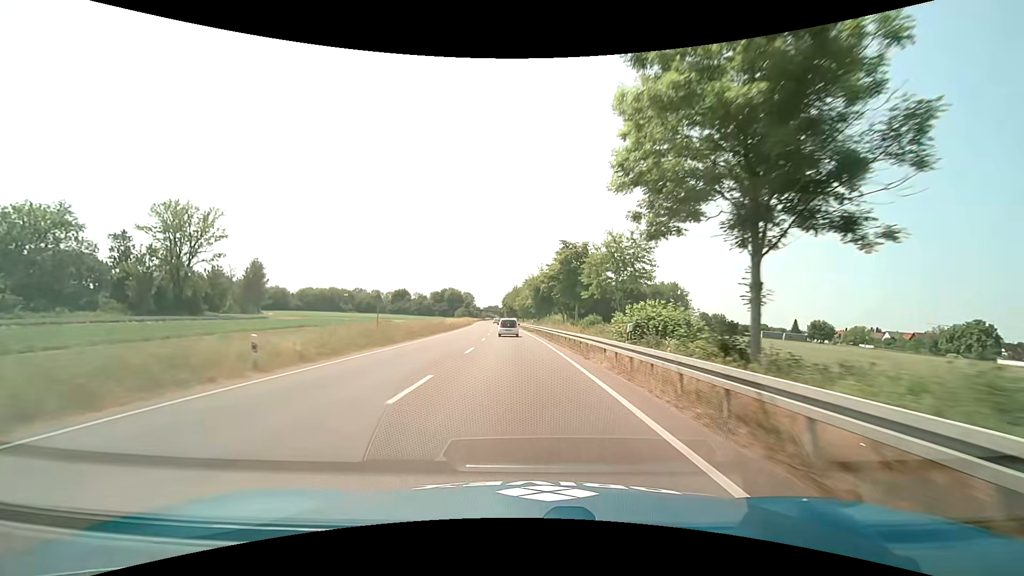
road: primary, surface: asphalt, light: Day
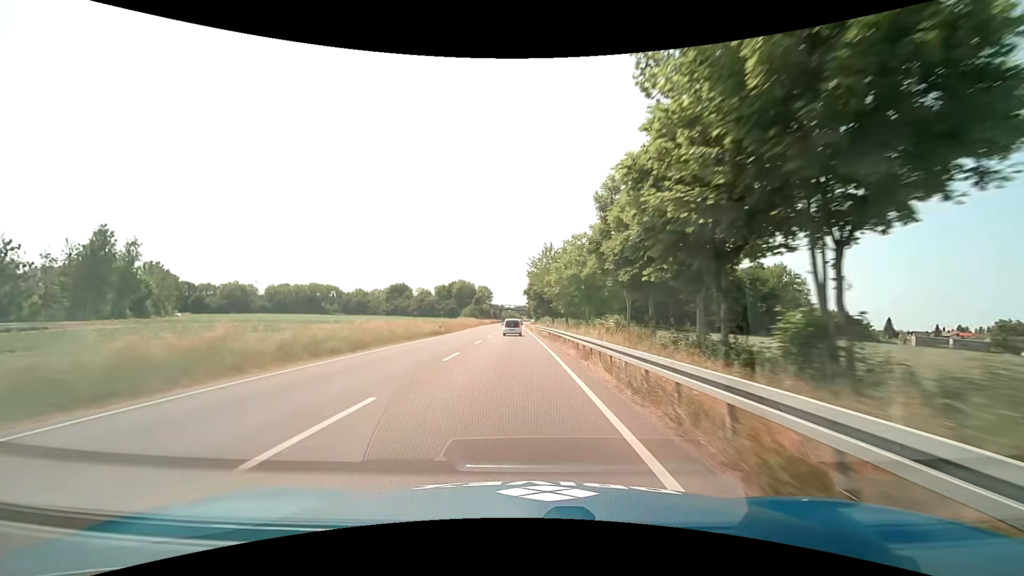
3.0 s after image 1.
(-1.7, +63.3) m; -3°
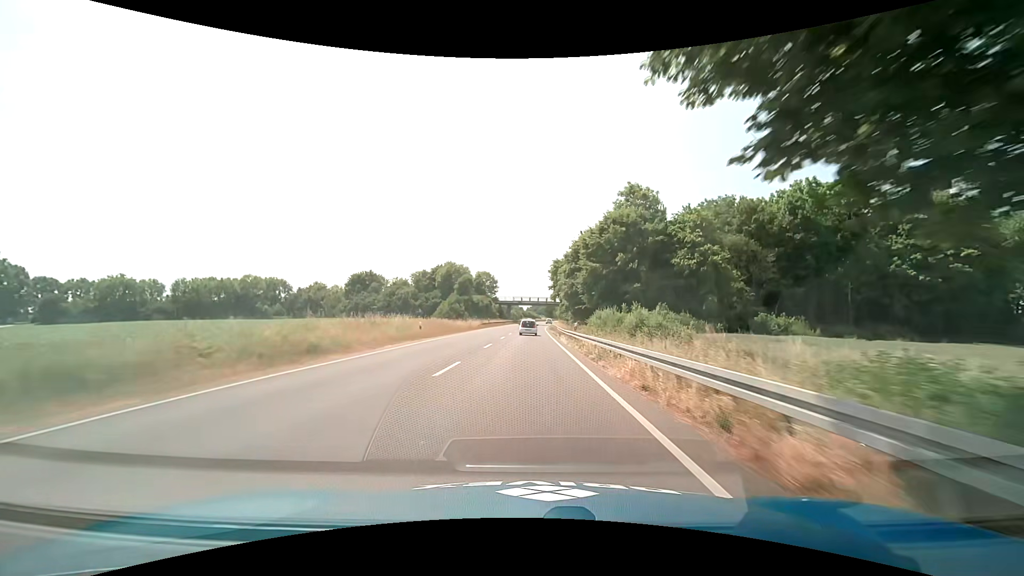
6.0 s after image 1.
(-1.4, +64.6) m; -2°
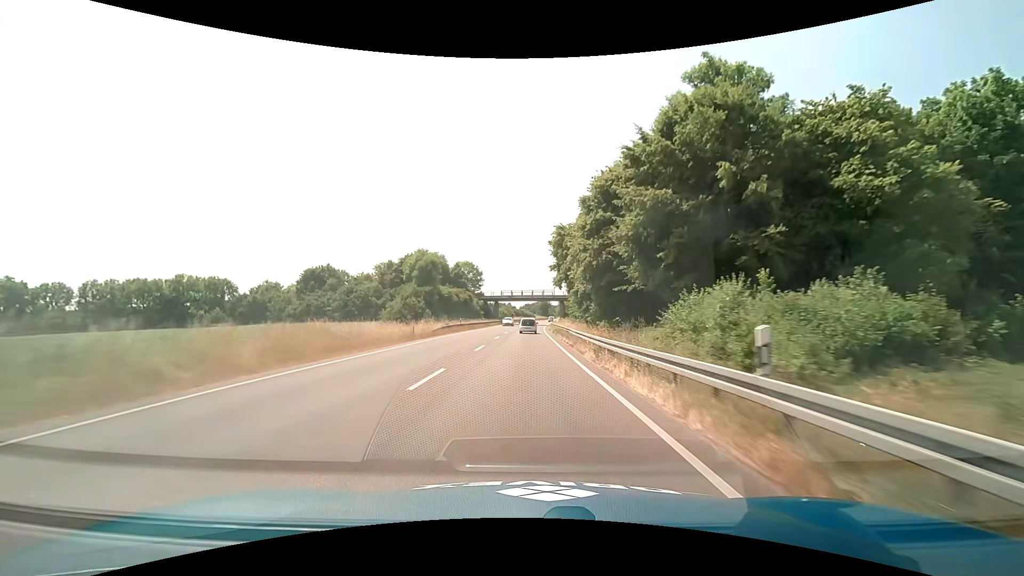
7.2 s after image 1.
(+0.2, +26.2) m; +1°
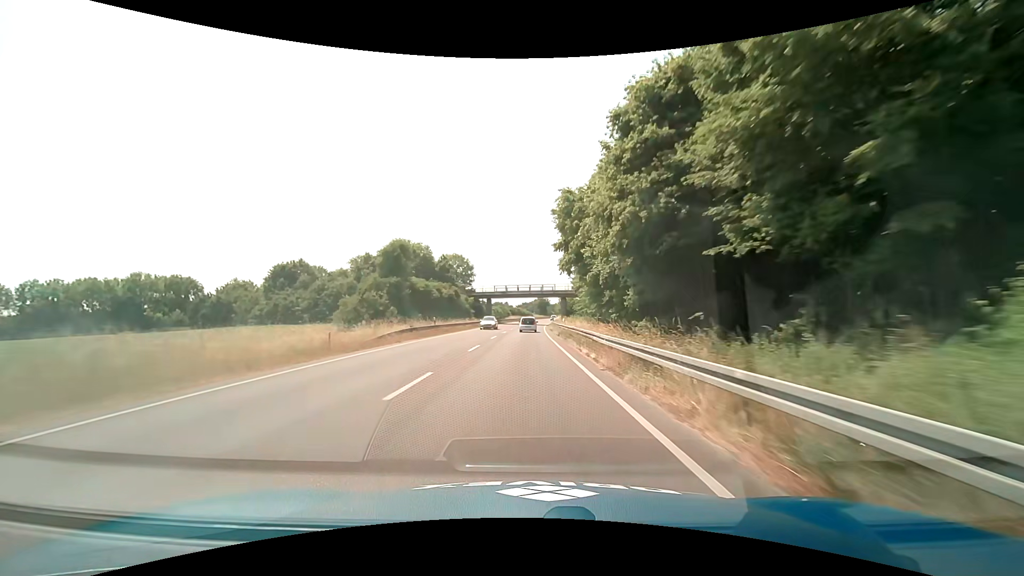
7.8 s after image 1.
(0.0, +13.2) m; 0°
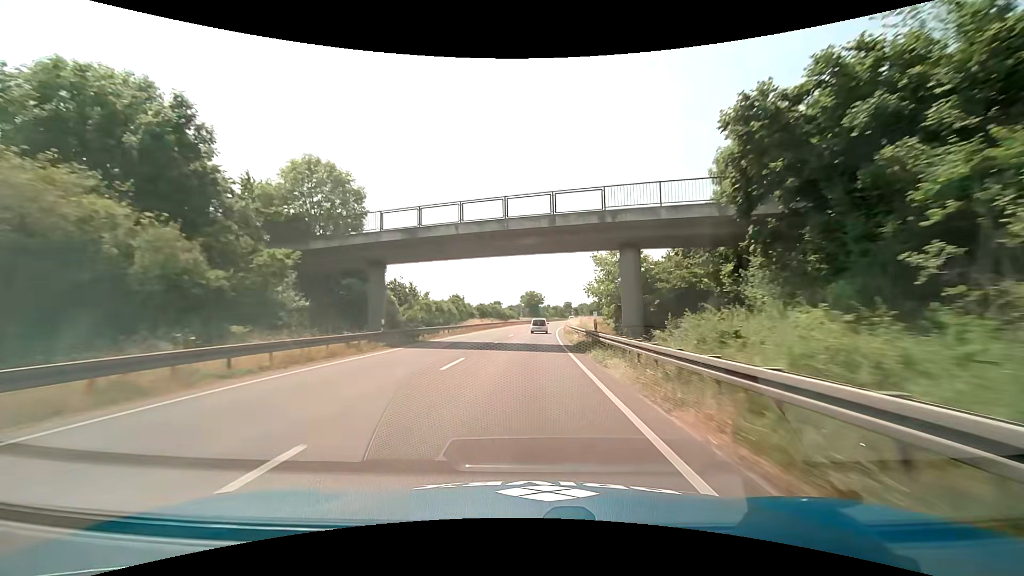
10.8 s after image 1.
(+0.7, +66.4) m; +2°
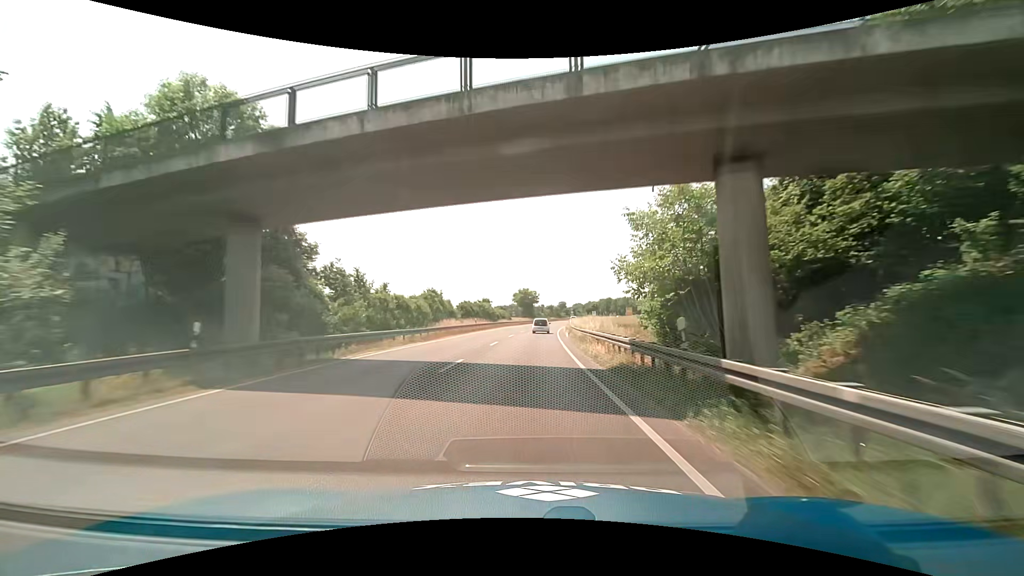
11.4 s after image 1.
(+0.1, +13.4) m; +1°
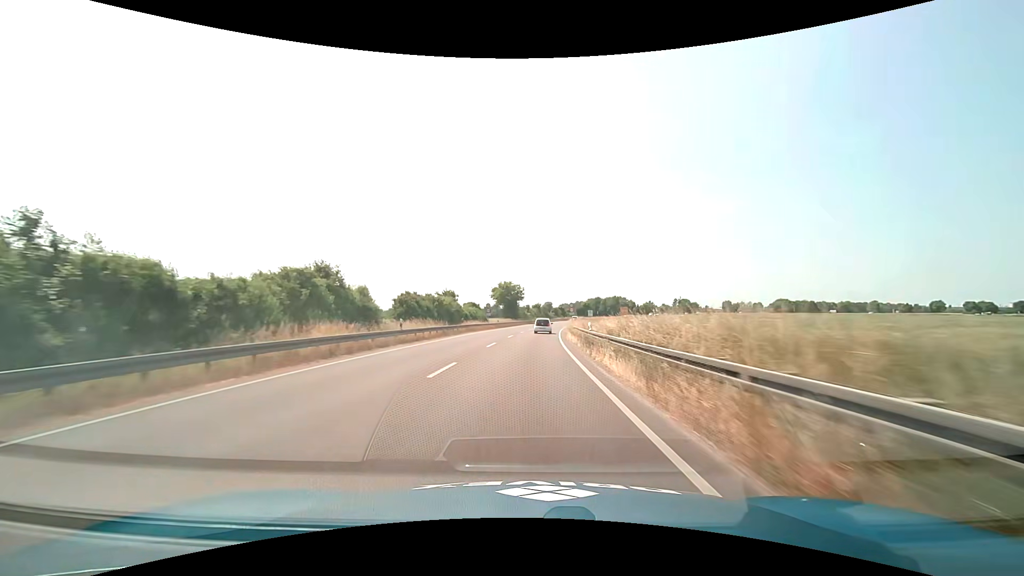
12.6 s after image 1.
(+0.3, +27.2) m; +1°
(0, +10) (0, +20) (+1, +30) (+1, +40) (+2, +50) (+3, +60) (+3, +70) (+4, +80) (+6, +90) (+7, +100) m
